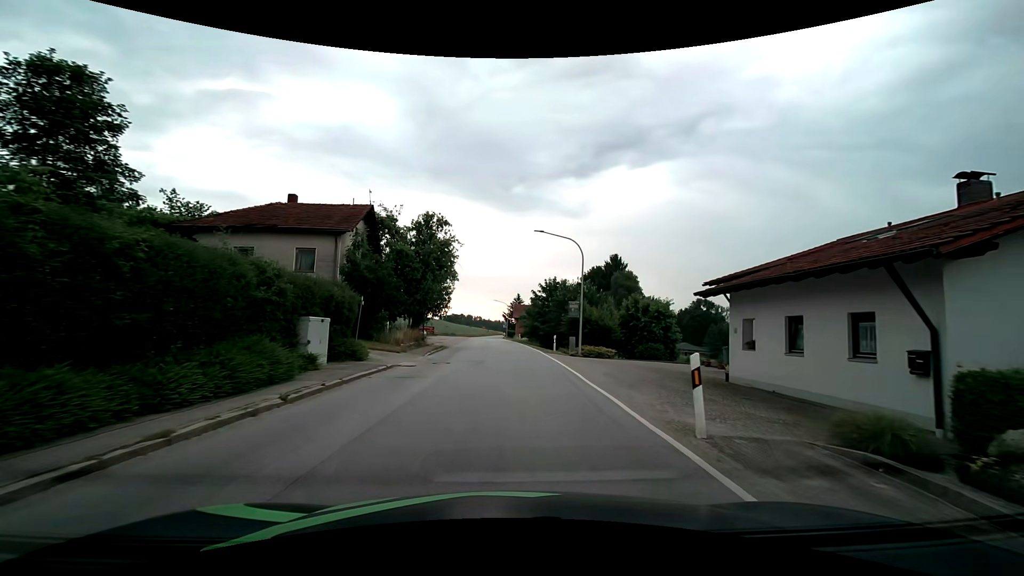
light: Day
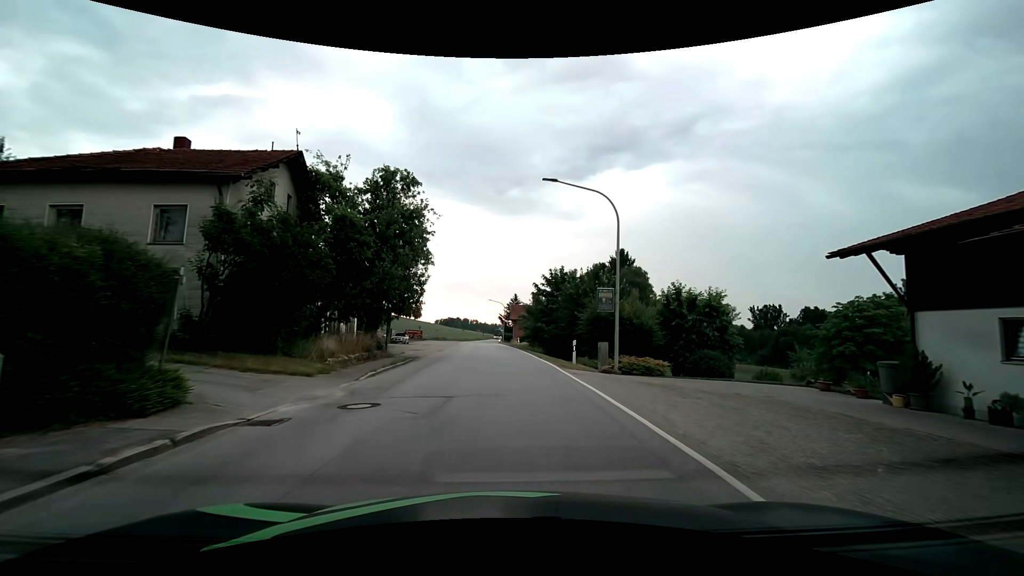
(0.0, +10.8) m; 0°
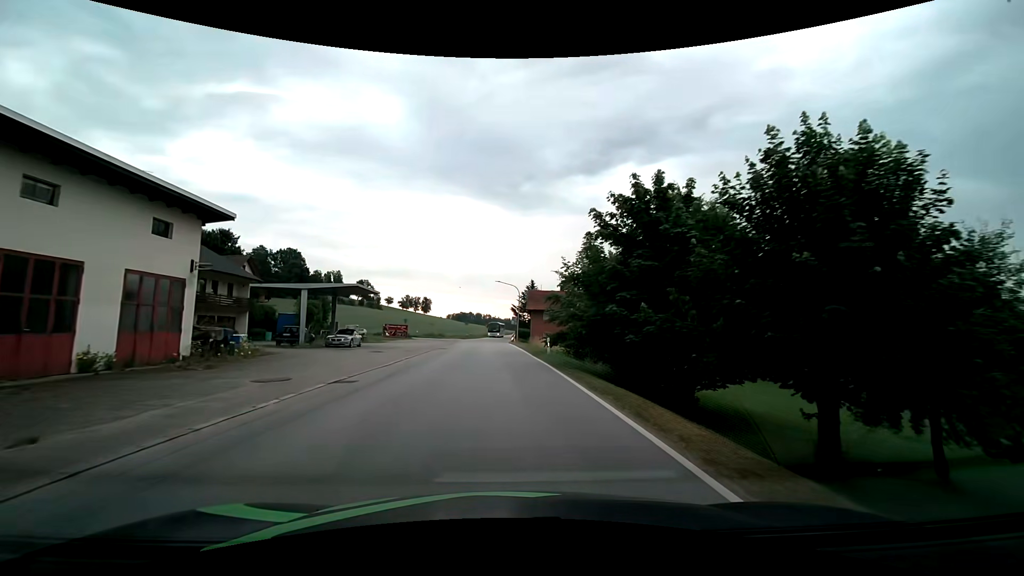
(-0.3, +25.3) m; -2°
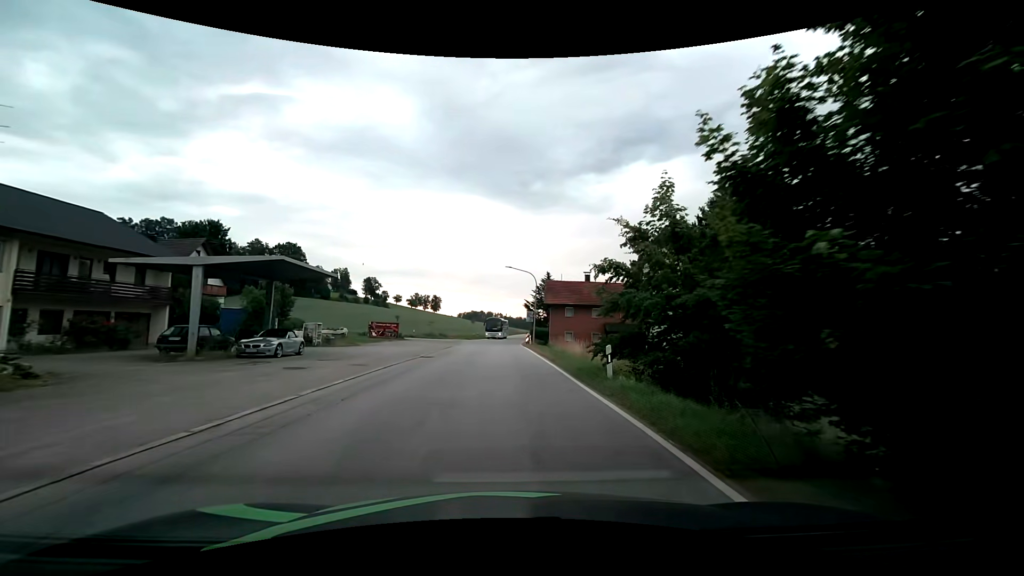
(-0.1, +12.9) m; -1°
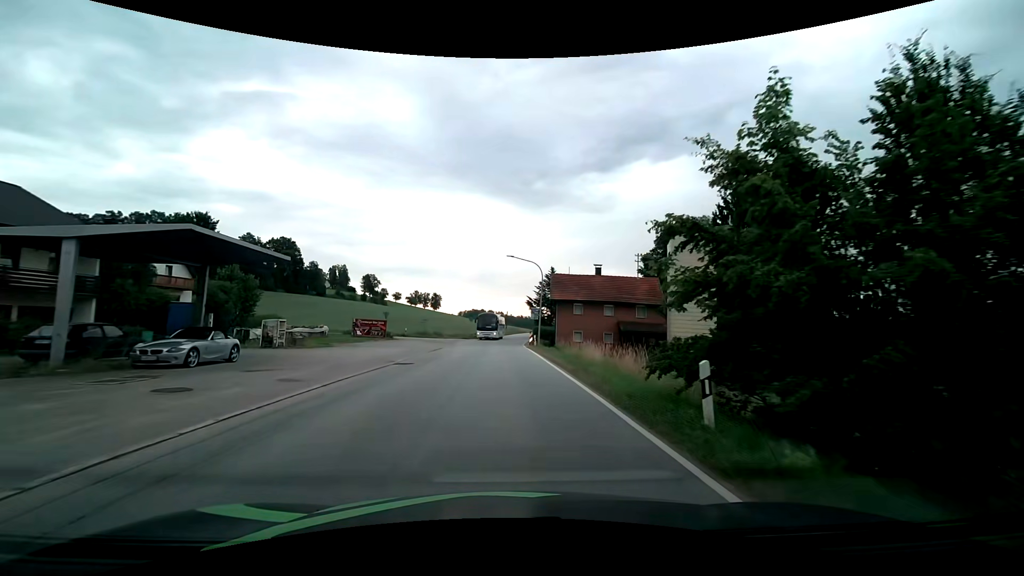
(0.0, +6.1) m; 0°
